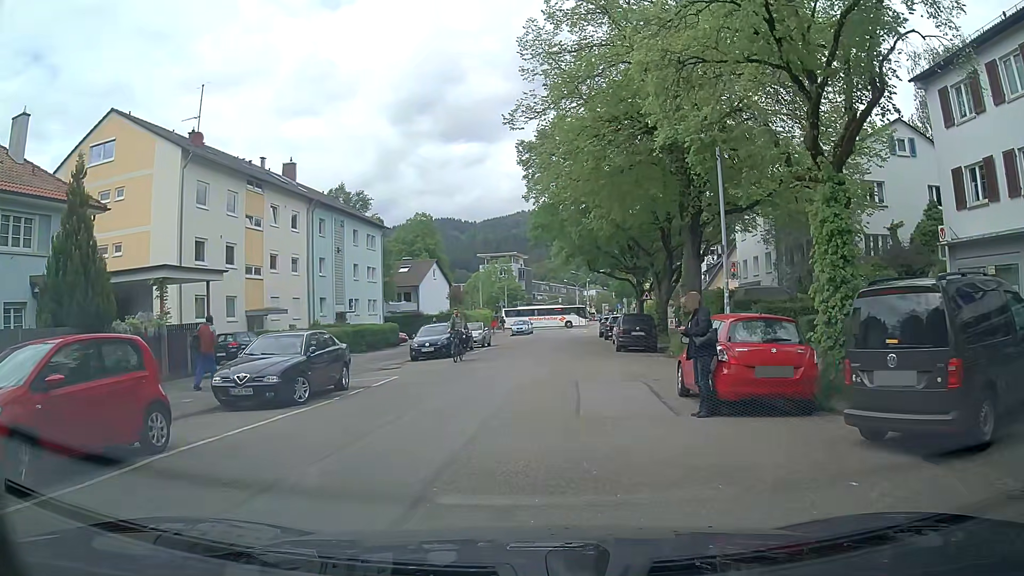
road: unclassified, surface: asphalt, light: Day
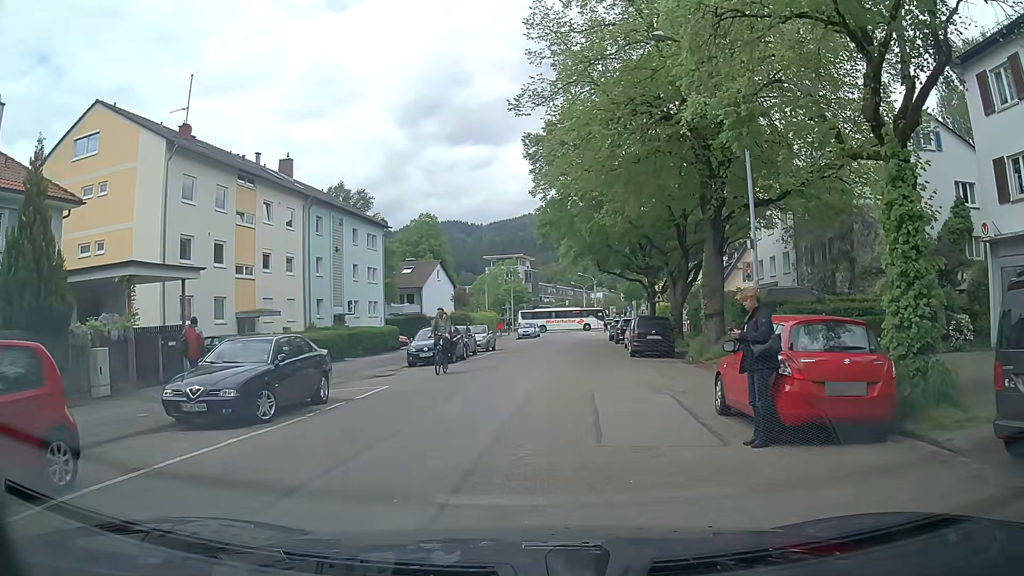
(+0.1, +2.3) m; 0°
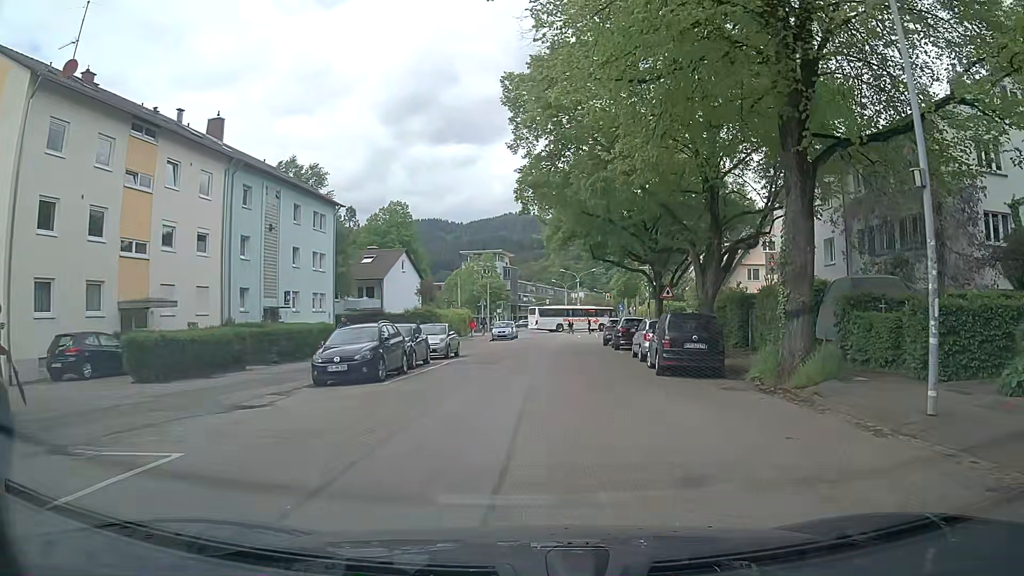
(+0.3, +9.6) m; +4°
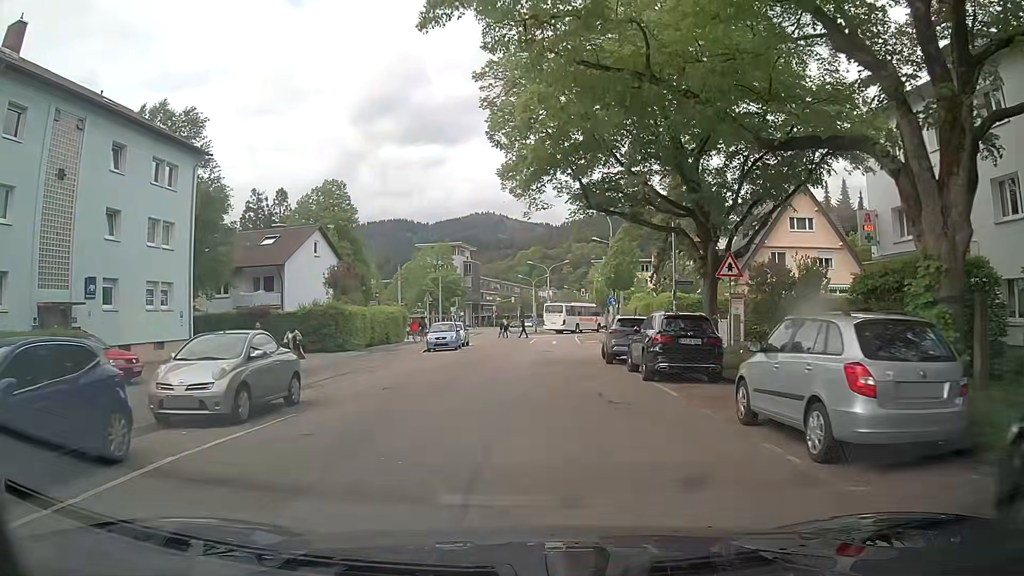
(+0.5, +17.4) m; +2°
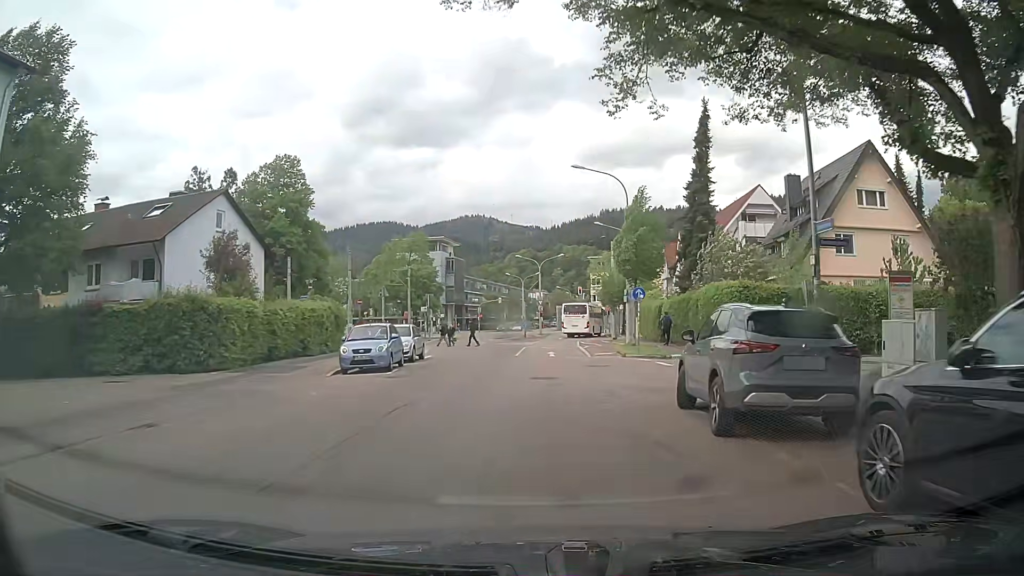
(+0.1, +14.4) m; 0°
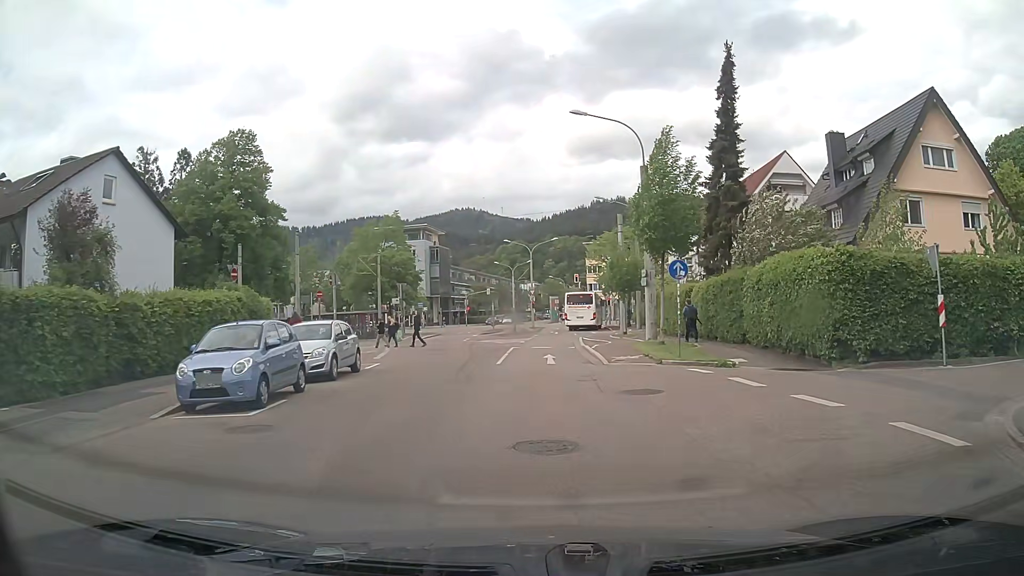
(+0.3, +9.4) m; +2°
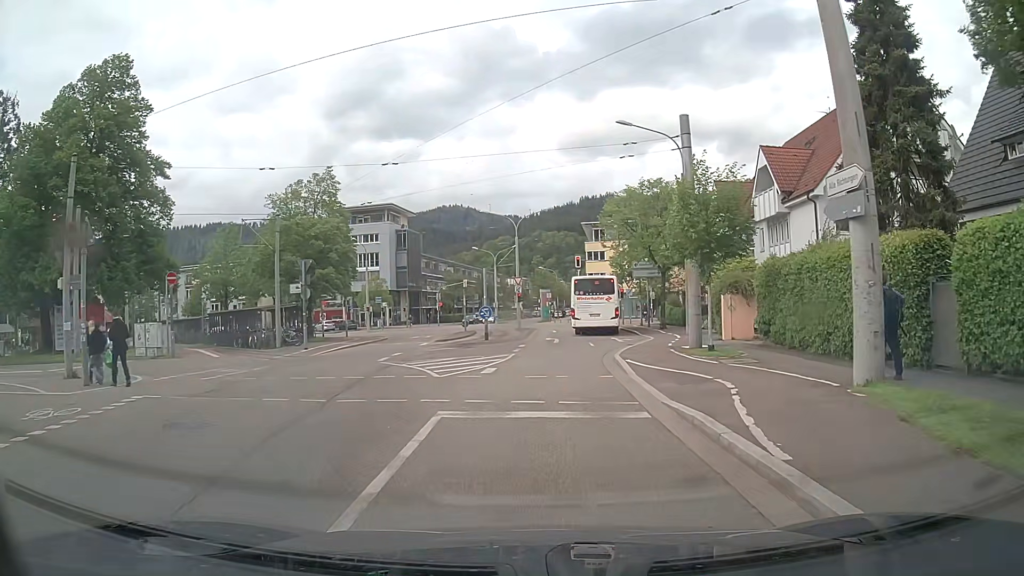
(+0.2, +21.0) m; +1°
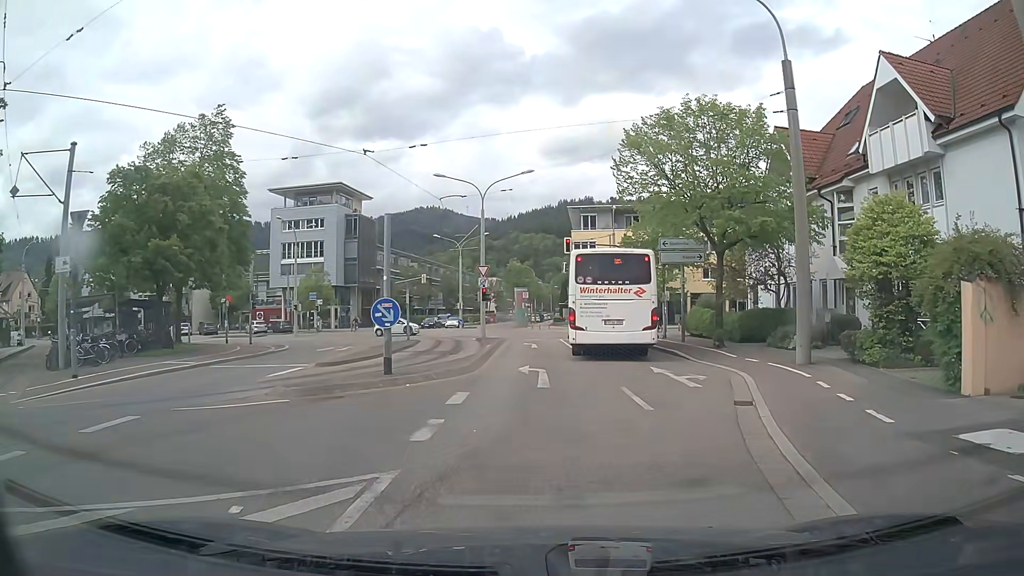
(+0.4, +16.7) m; +1°
